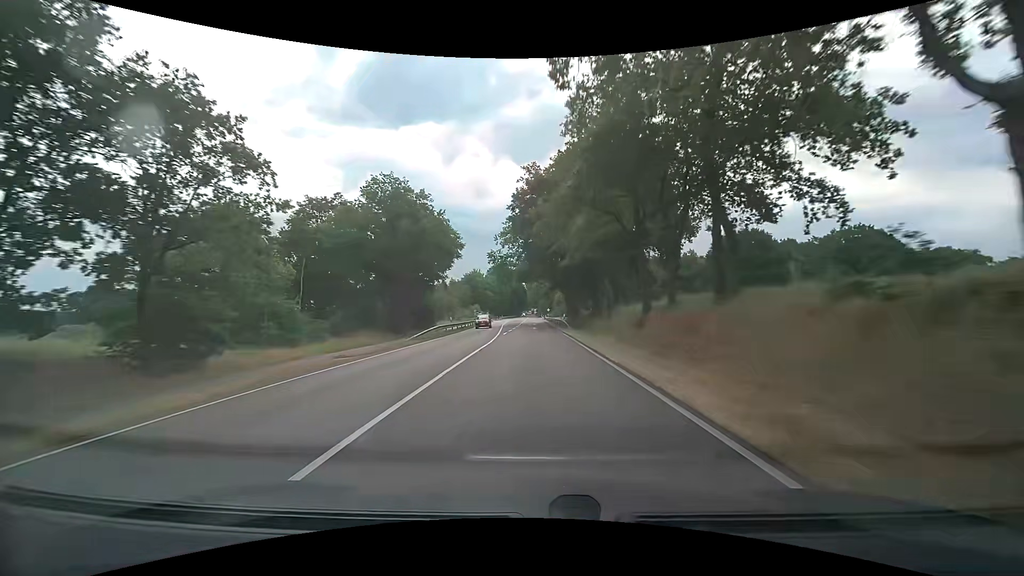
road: secondary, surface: asphalt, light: Day
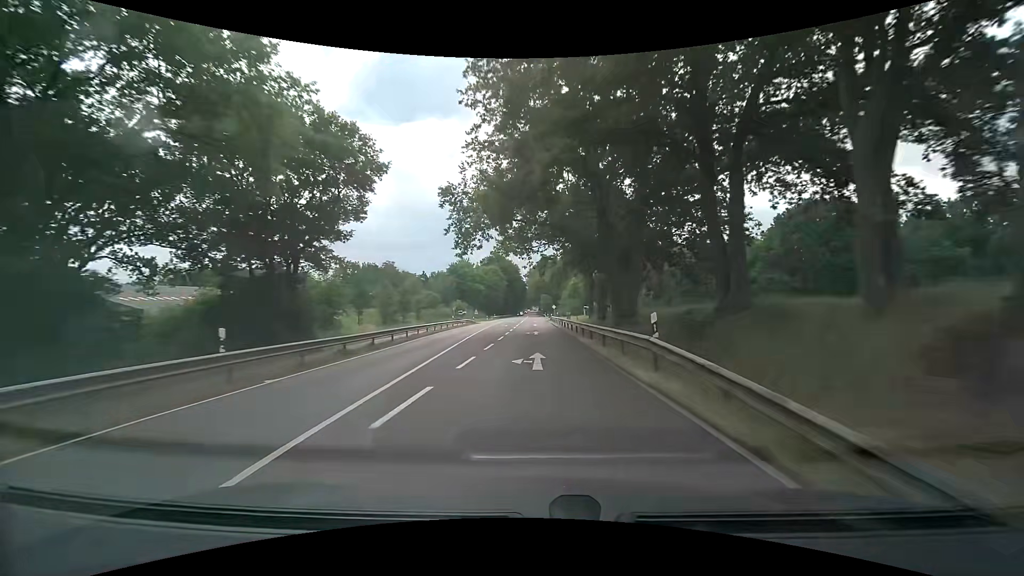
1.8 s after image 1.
(-0.1, +32.5) m; -1°
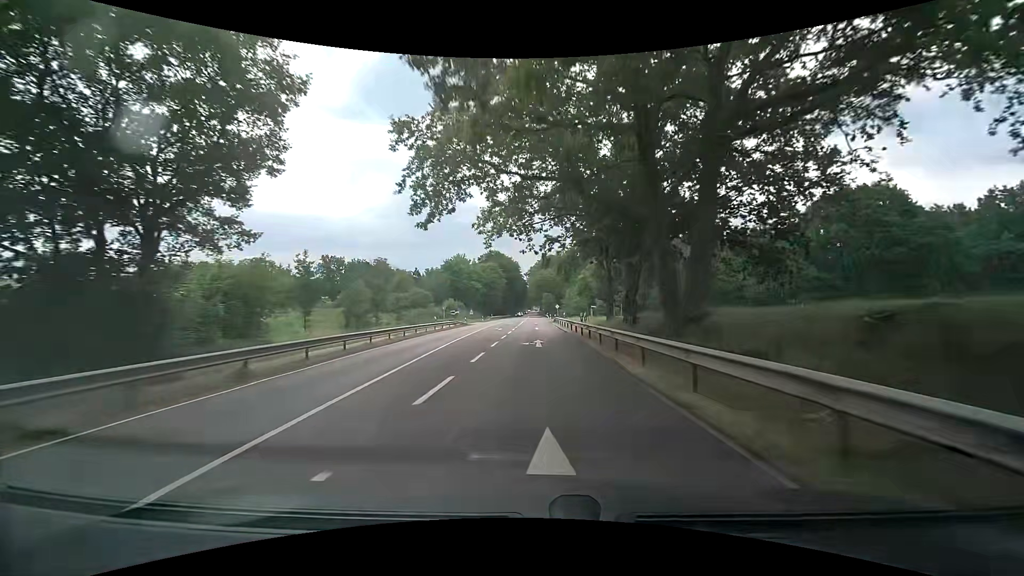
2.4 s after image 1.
(0.0, +10.7) m; 0°
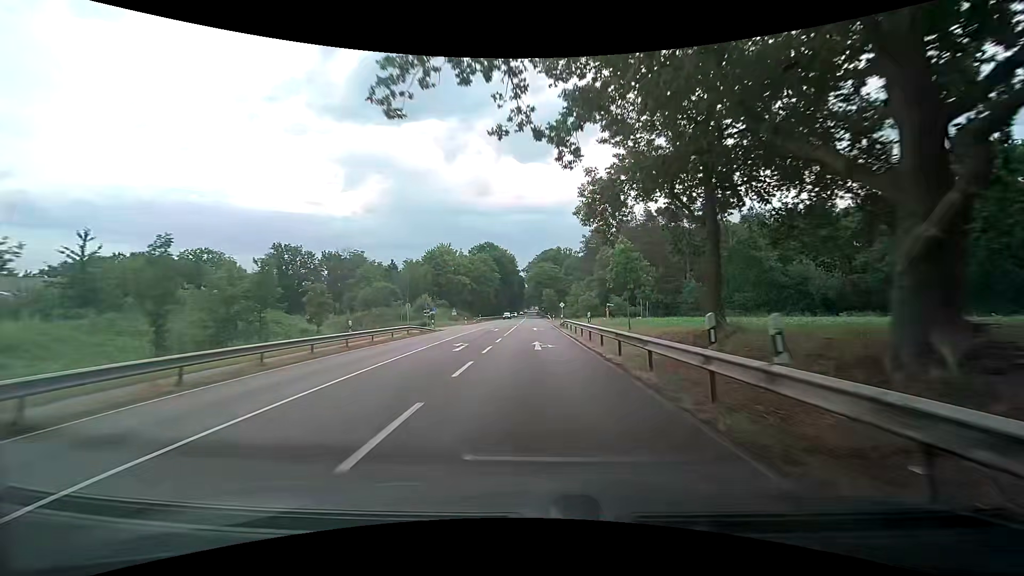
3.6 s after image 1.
(0.0, +21.0) m; +1°
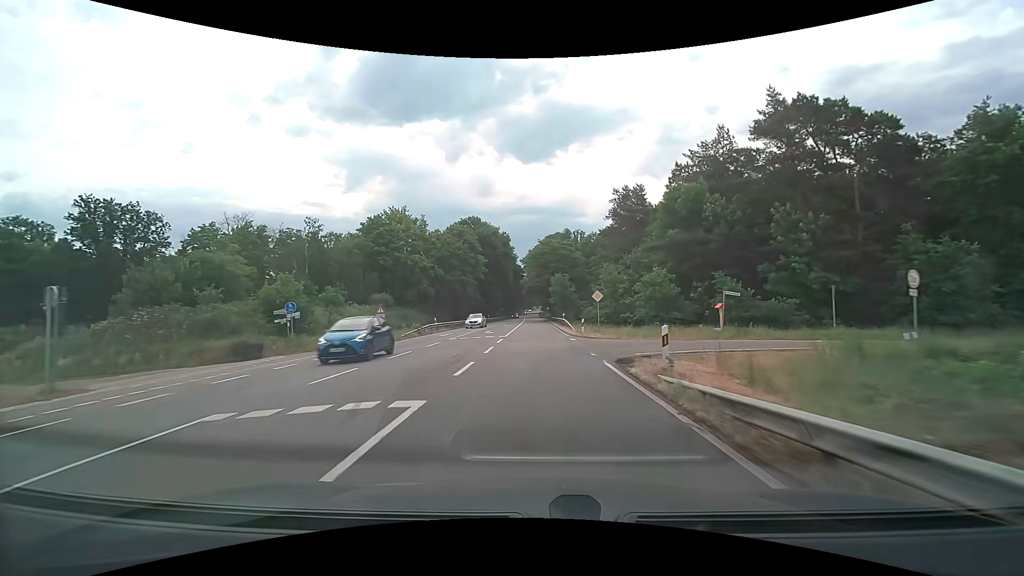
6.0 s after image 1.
(-0.3, +41.0) m; -1°
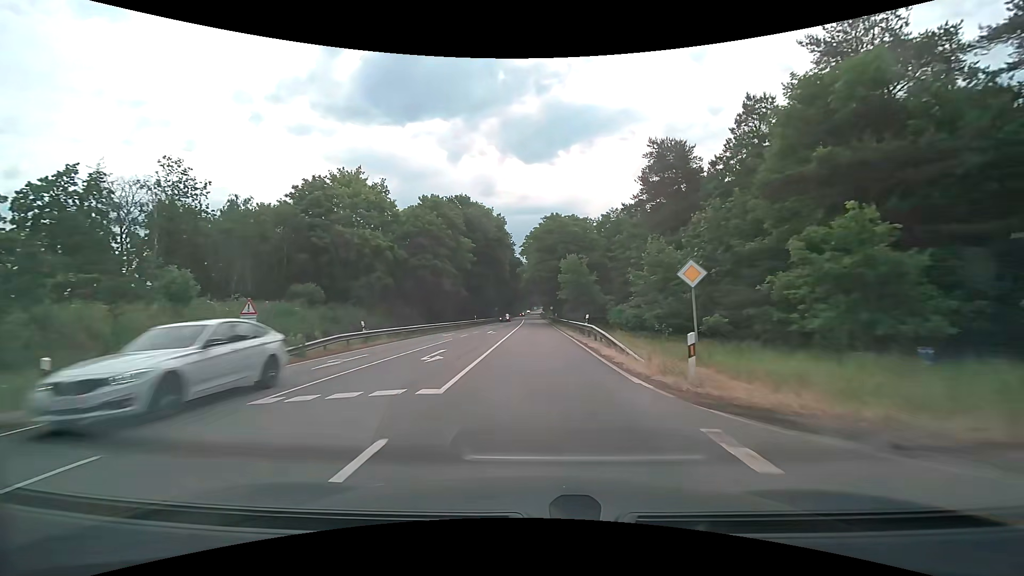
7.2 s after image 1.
(-0.1, +20.3) m; 0°
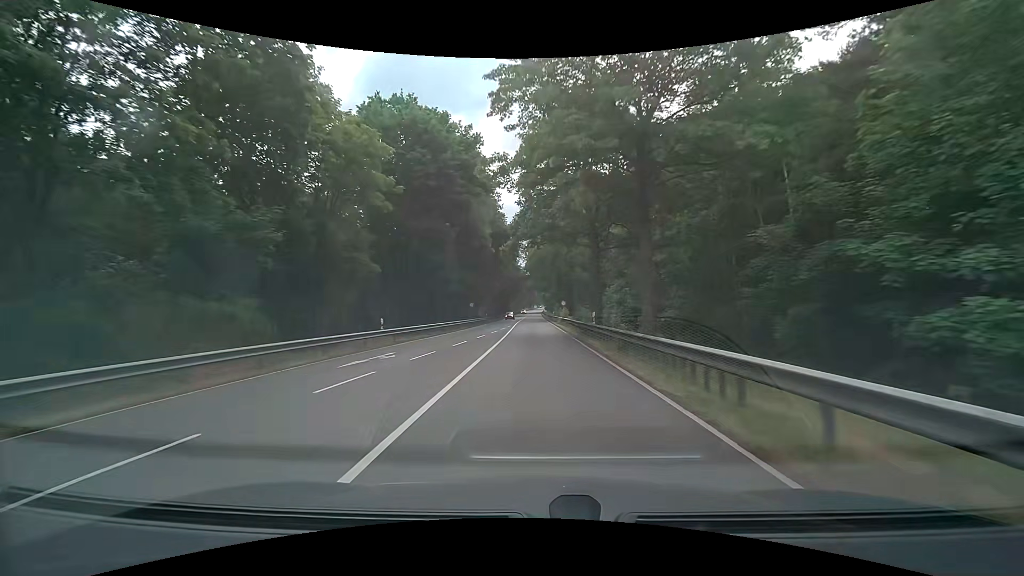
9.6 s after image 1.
(+0.1, +40.4) m; 0°
